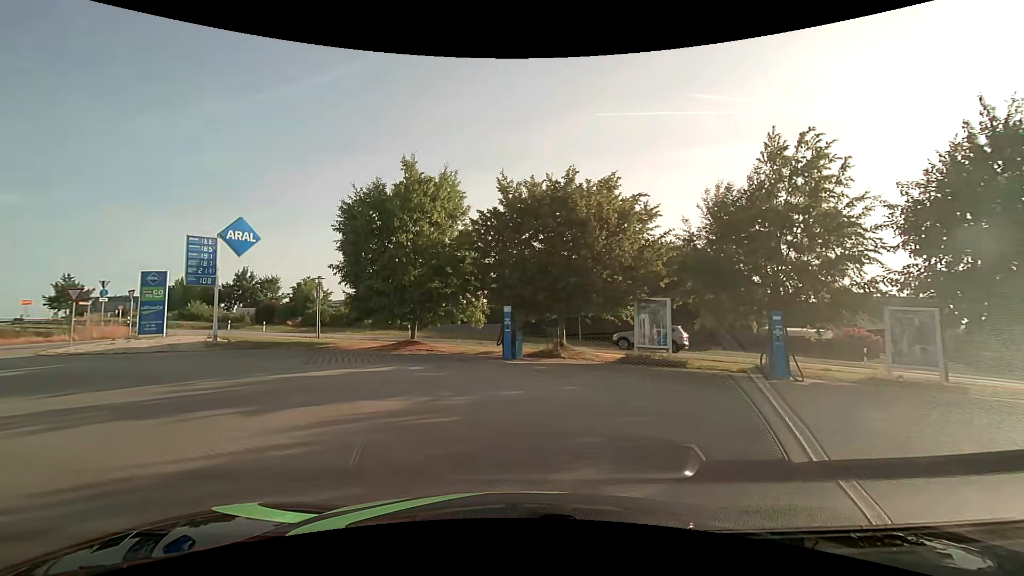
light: Day
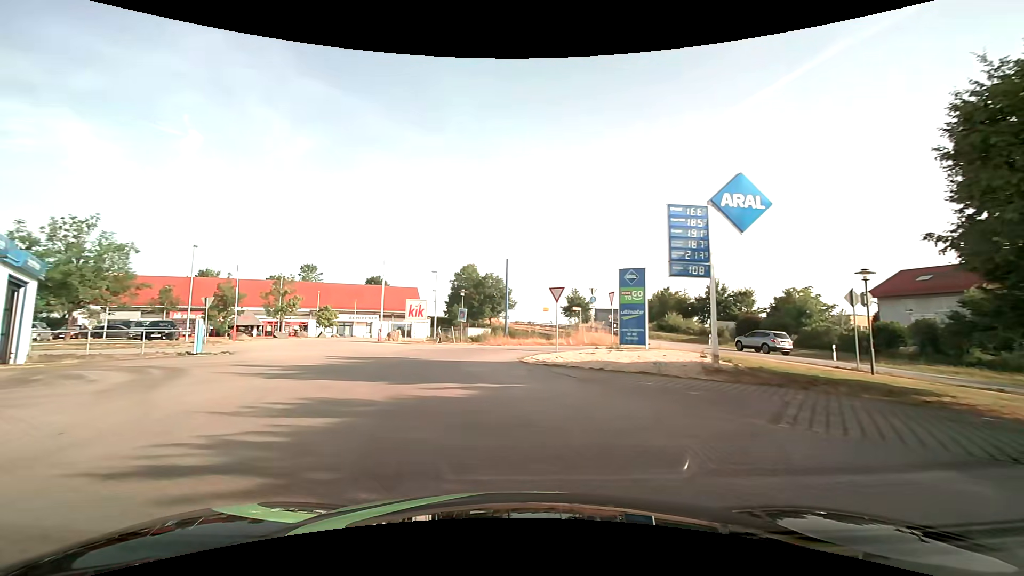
(-5.5, +10.0) m; -51°
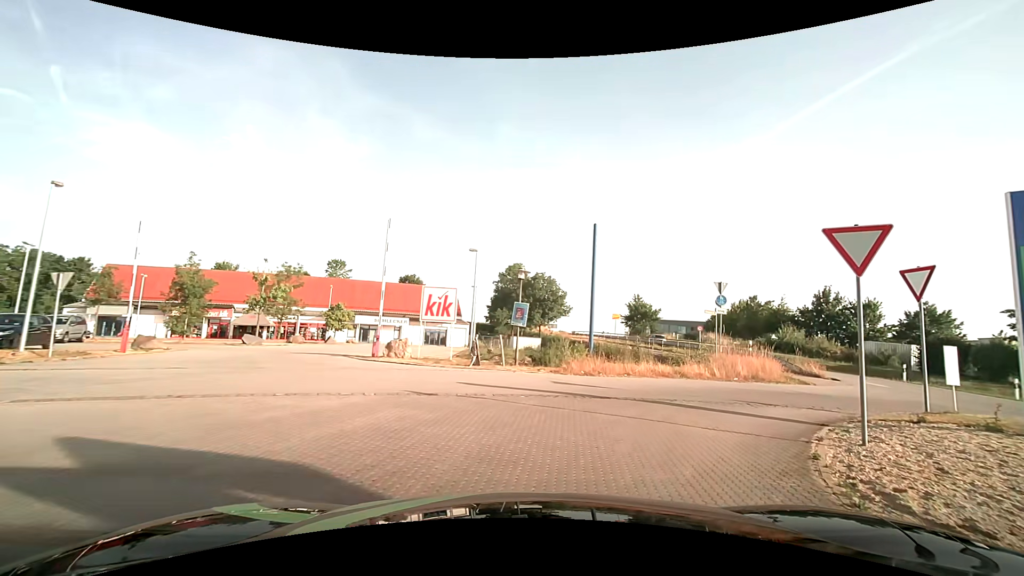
(-2.4, +15.6) m; -6°
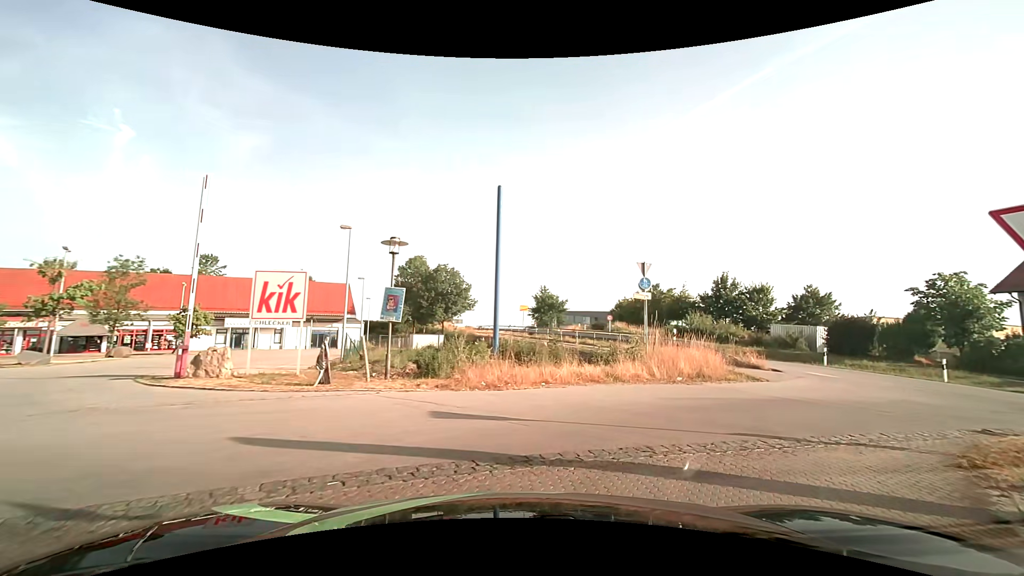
(+0.6, +5.4) m; +12°
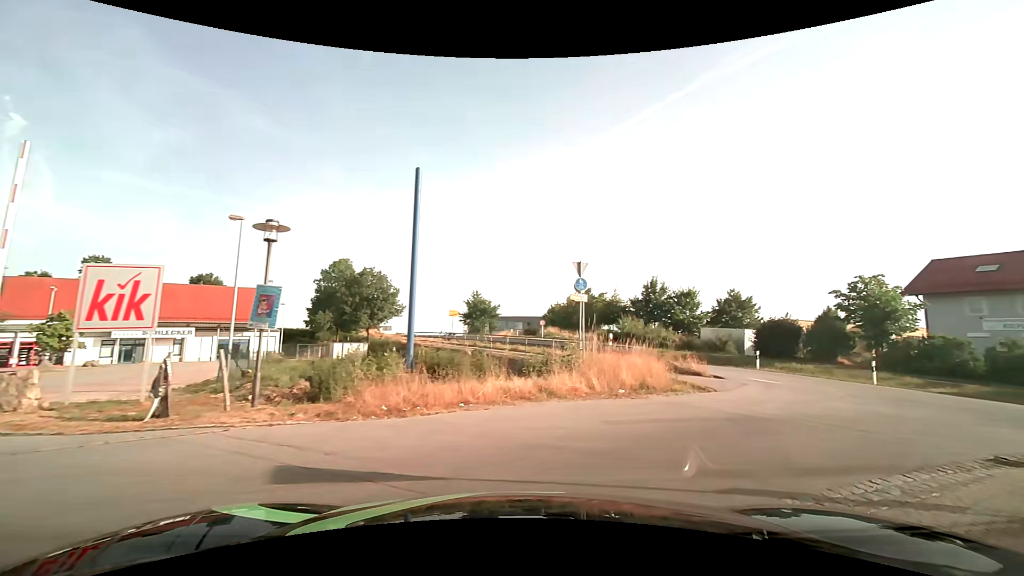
(+0.1, +2.5) m; +7°
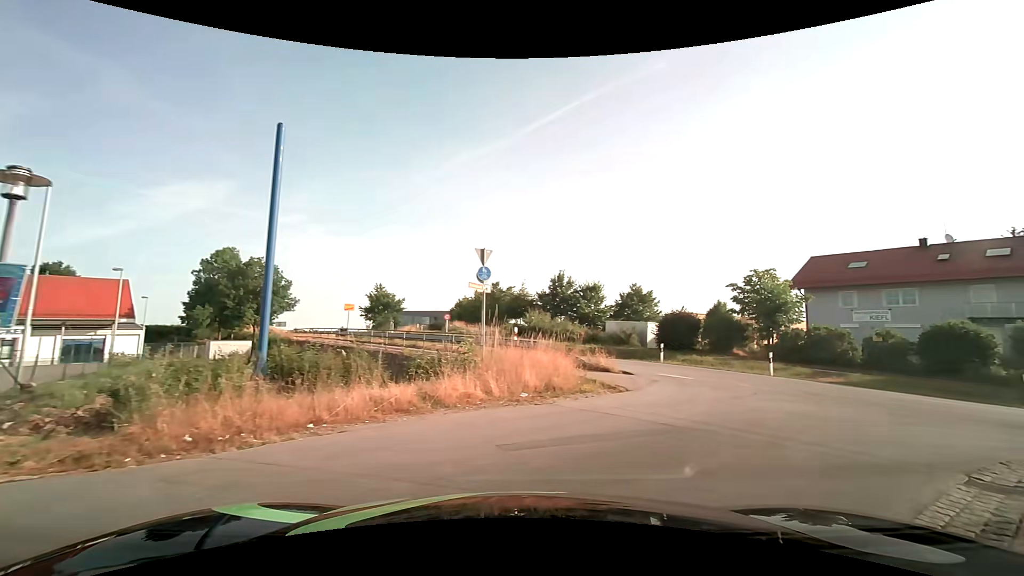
(+0.2, +2.3) m; +8°
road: service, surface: asphalt
